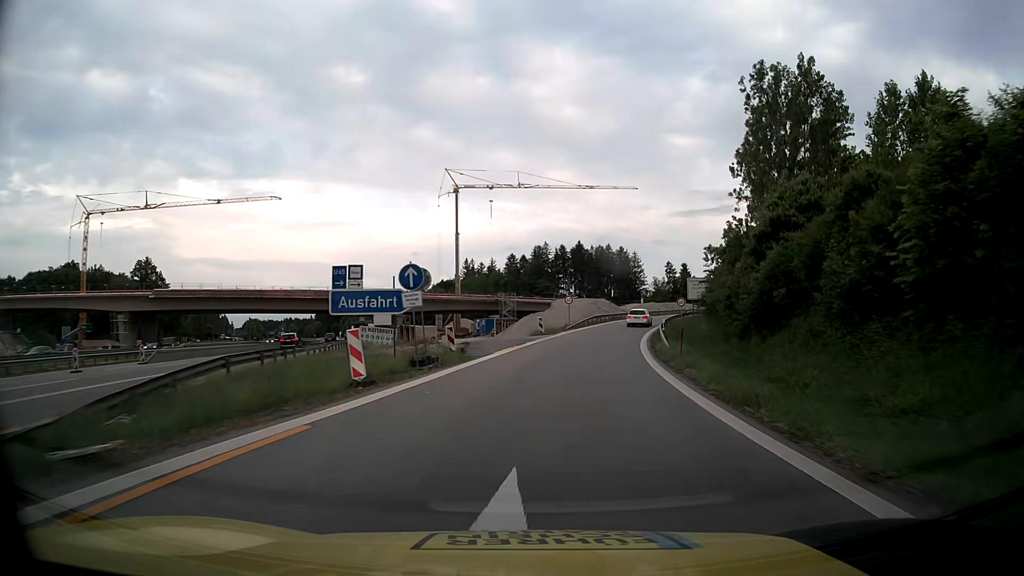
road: motorway_link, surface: asphalt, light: Day
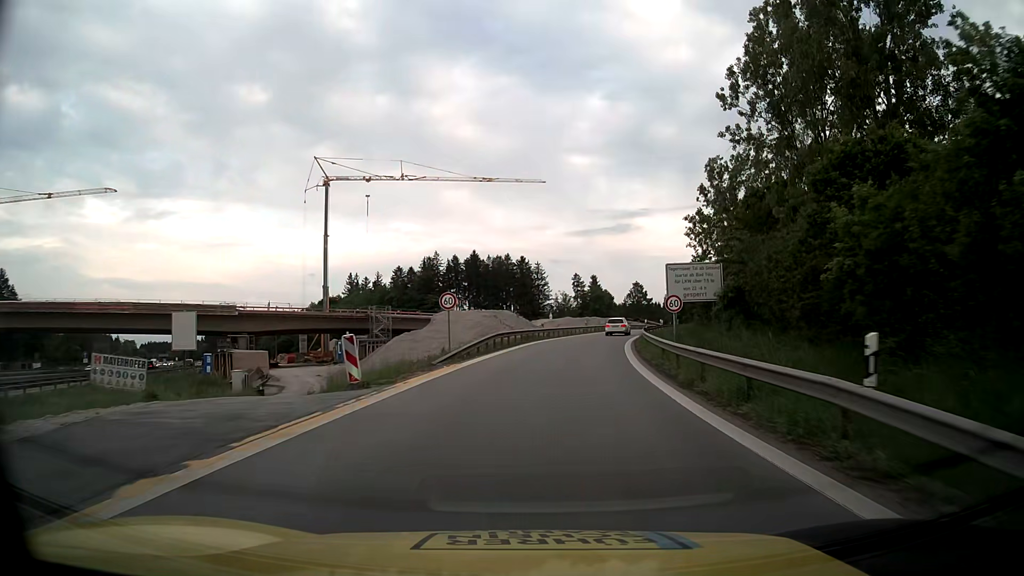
(+2.4, +28.8) m; +9°
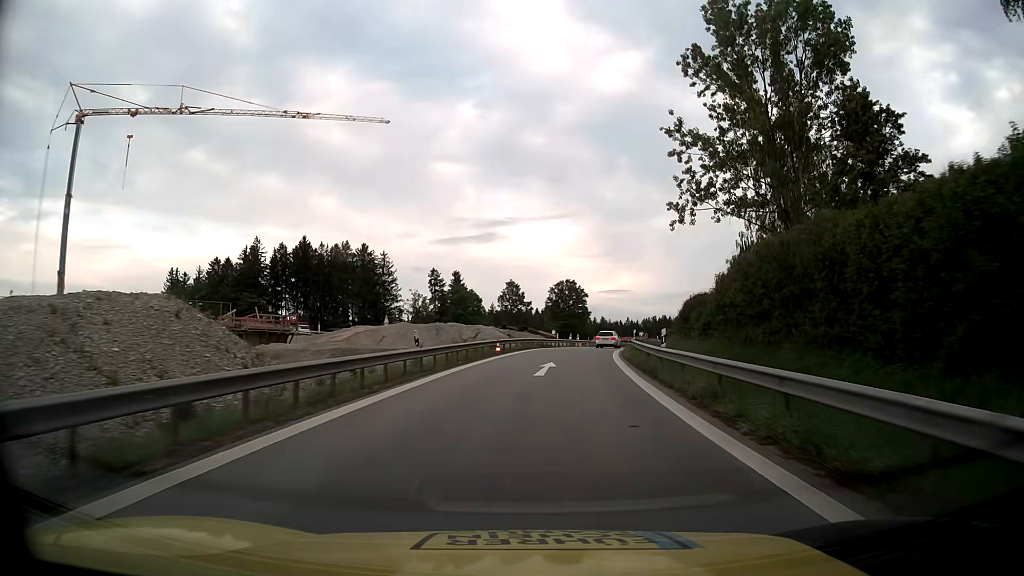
(+4.7, +47.0) m; +11°
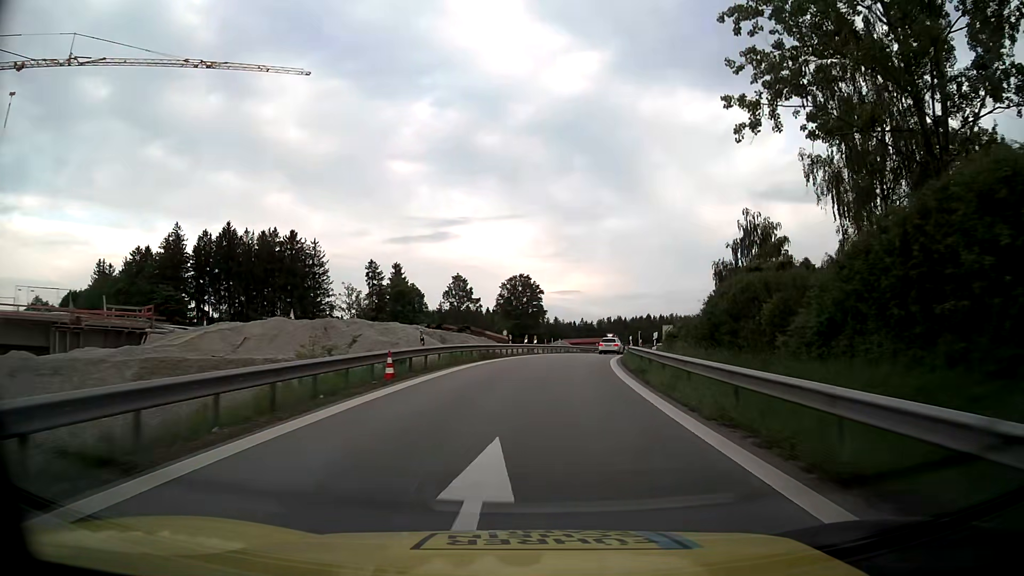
(+0.6, +18.5) m; +4°
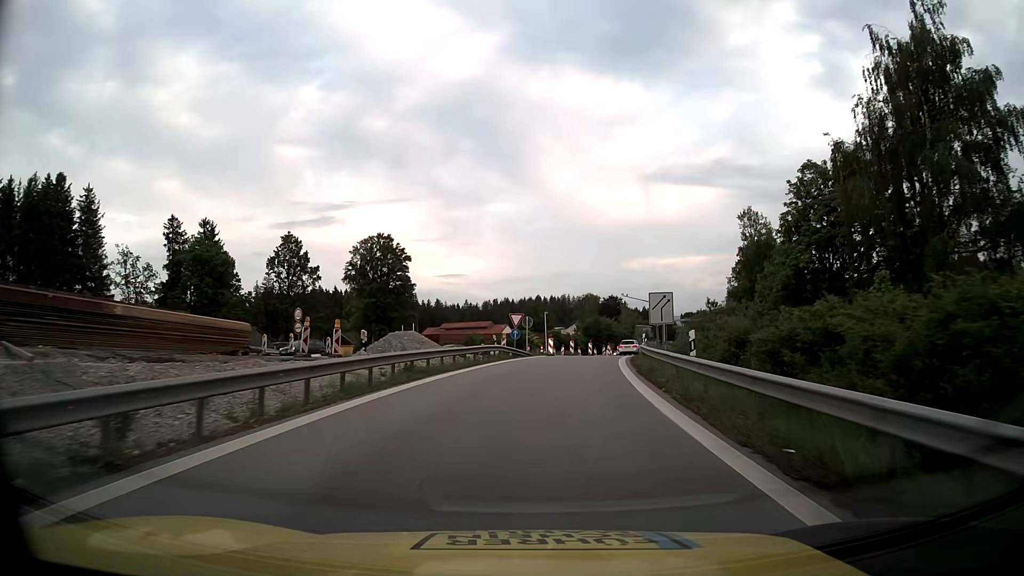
(+4.0, +45.9) m; +10°
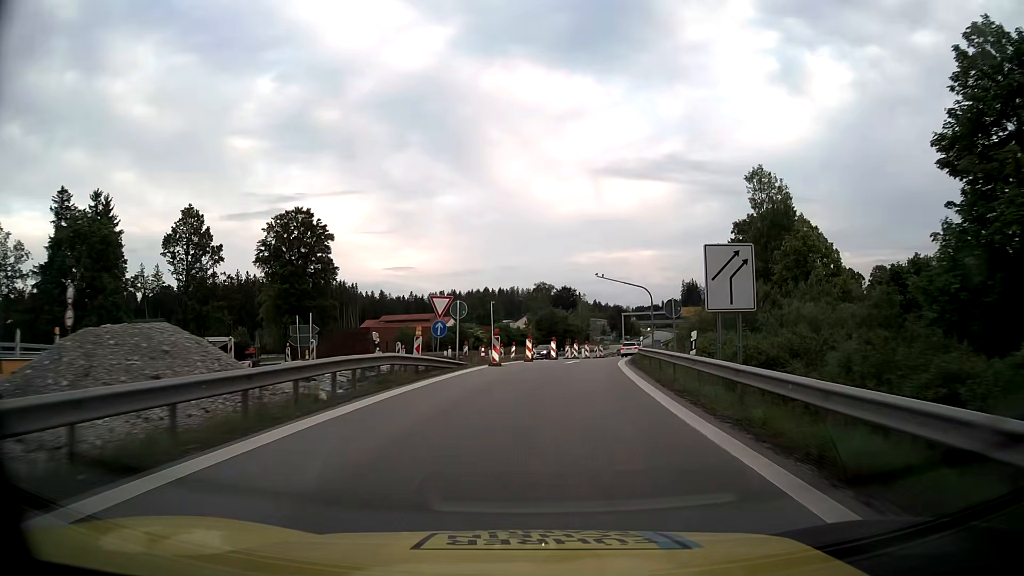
(+0.7, +18.5) m; +4°
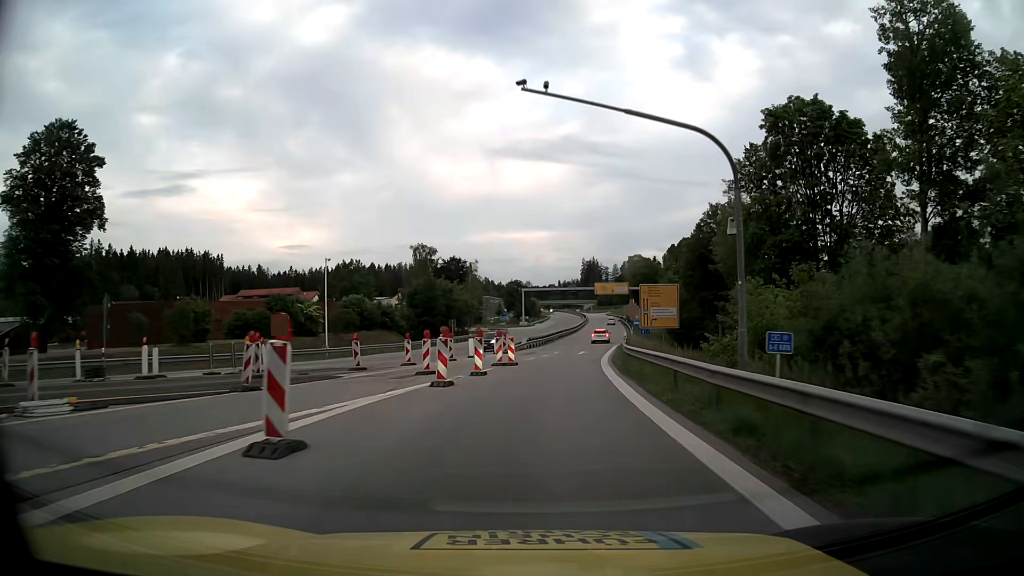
(+3.1, +36.8) m; +9°
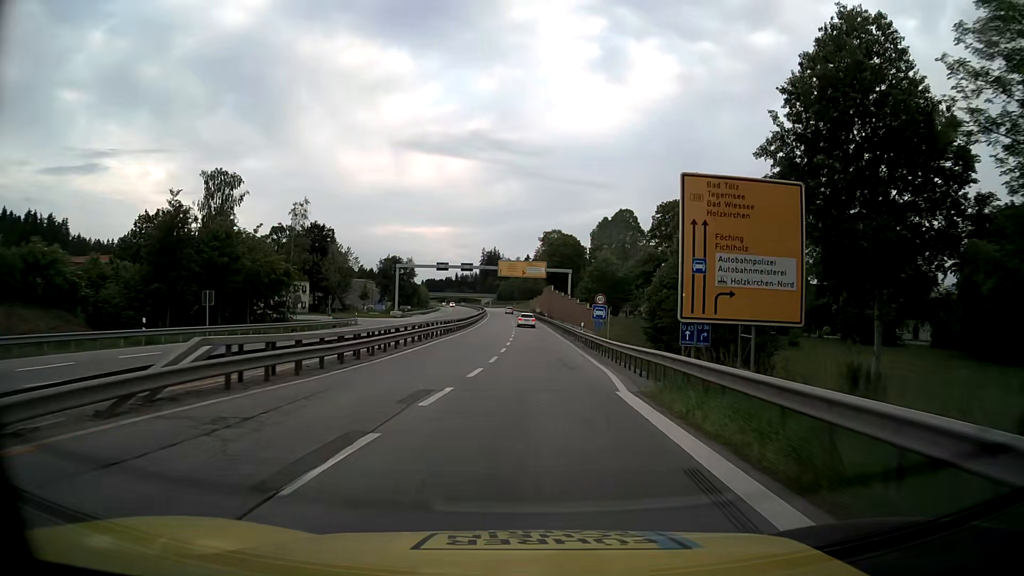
(+4.0, +47.8) m; +9°
(0, +10) (0, +20) (0, +30) (0, +40) (+1, +50) (0, +60) (0, +70) (0, +80) (0, +90) (-1, +100) m
